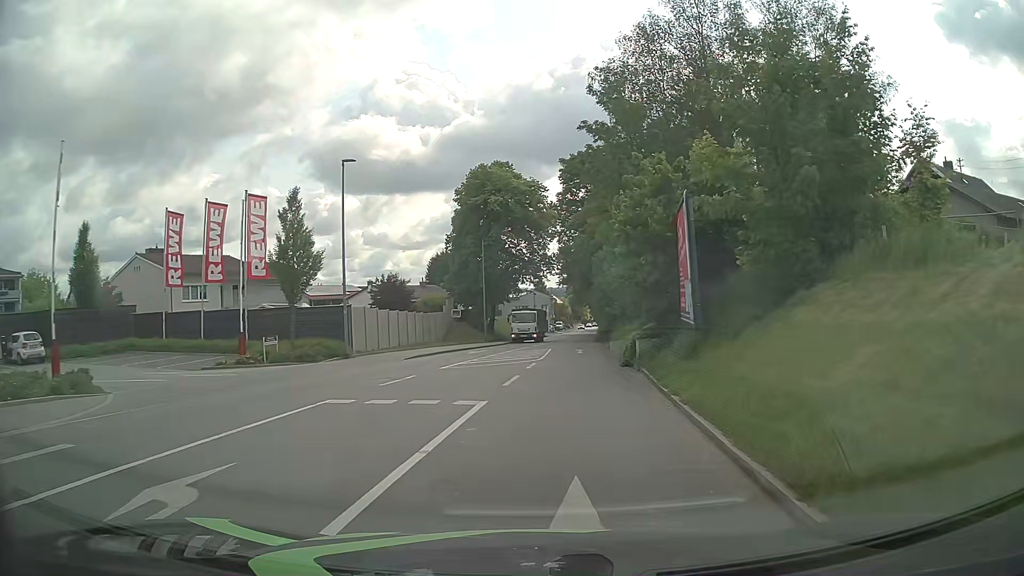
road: tertiary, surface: asphalt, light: Day
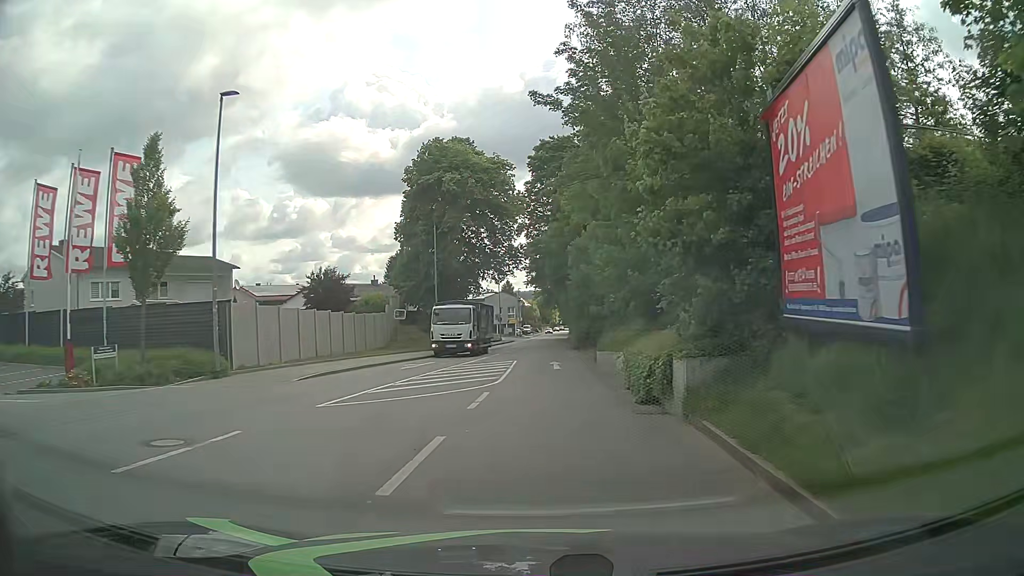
(+0.2, +9.2) m; +3°
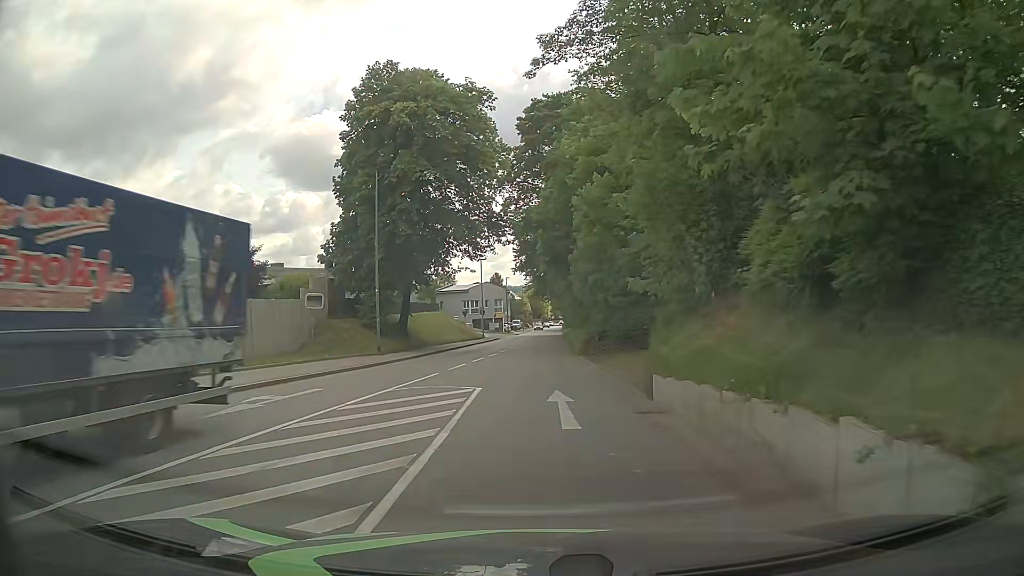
(+0.2, +13.9) m; +1°
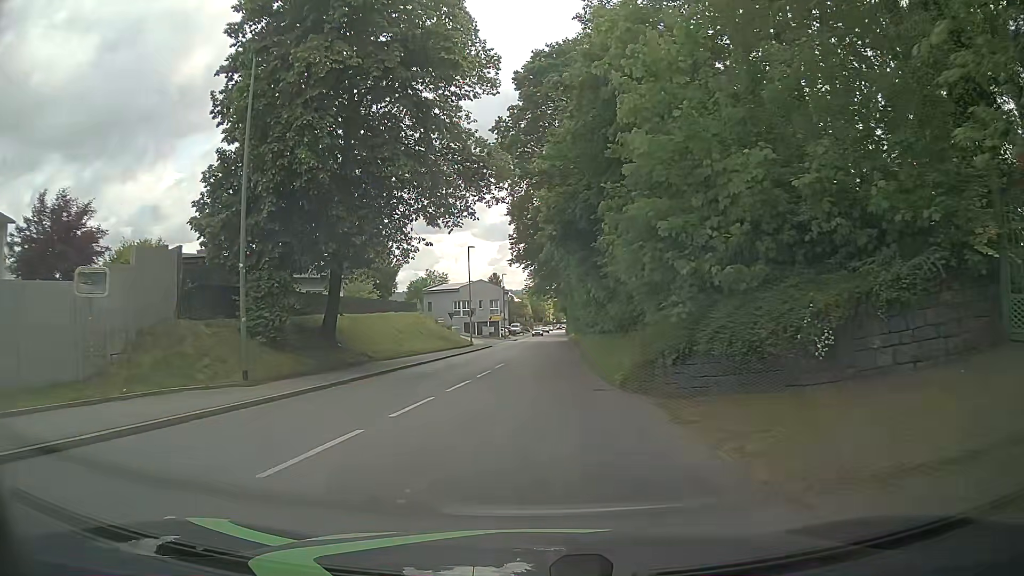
(0.0, +14.0) m; 0°
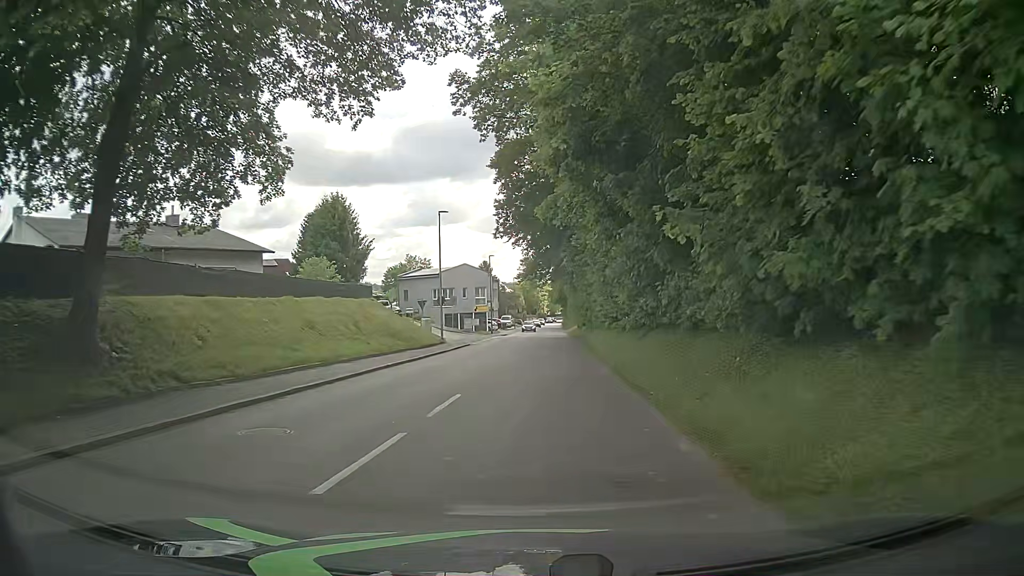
(+0.1, +14.0) m; +1°
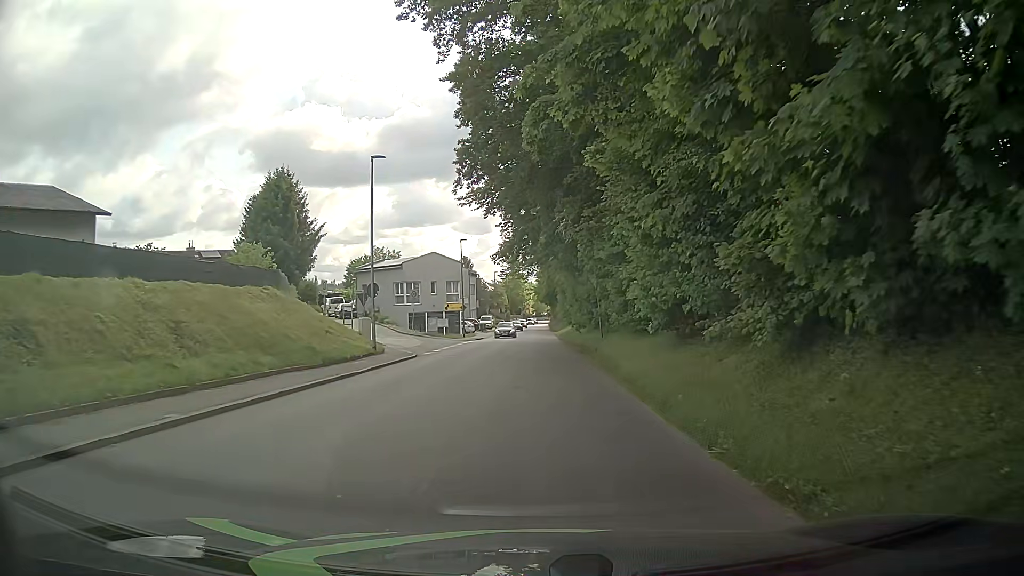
(+0.1, +14.1) m; 0°
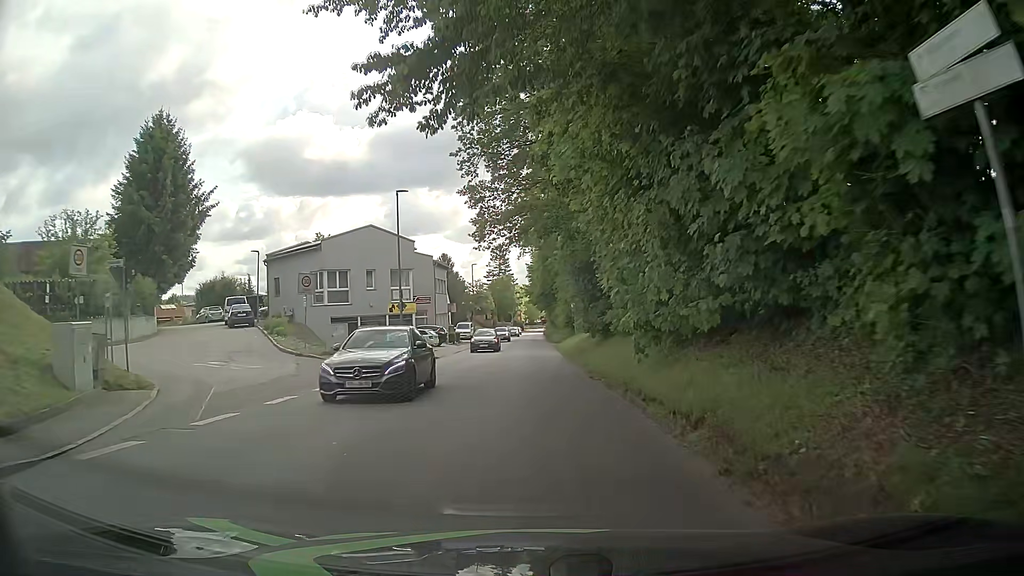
(+0.6, +23.4) m; +1°
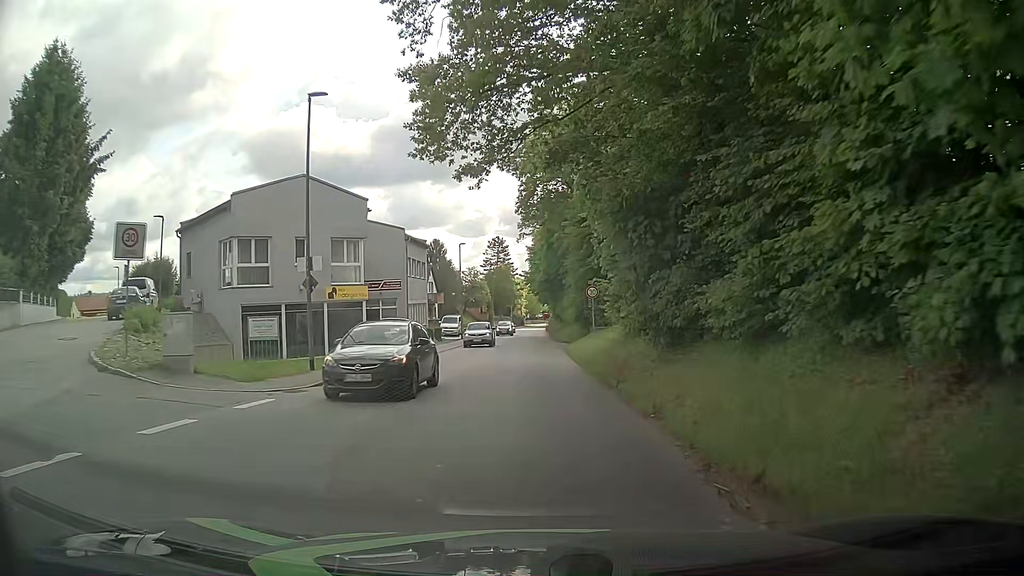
(+0.1, +13.8) m; +1°
(0, +10) (0, +20) (0, +30) (0, +40) (-1, +50) (-1, +60) (-1, +70) (-1, +80) (-1, +90) (-1, +100) m
